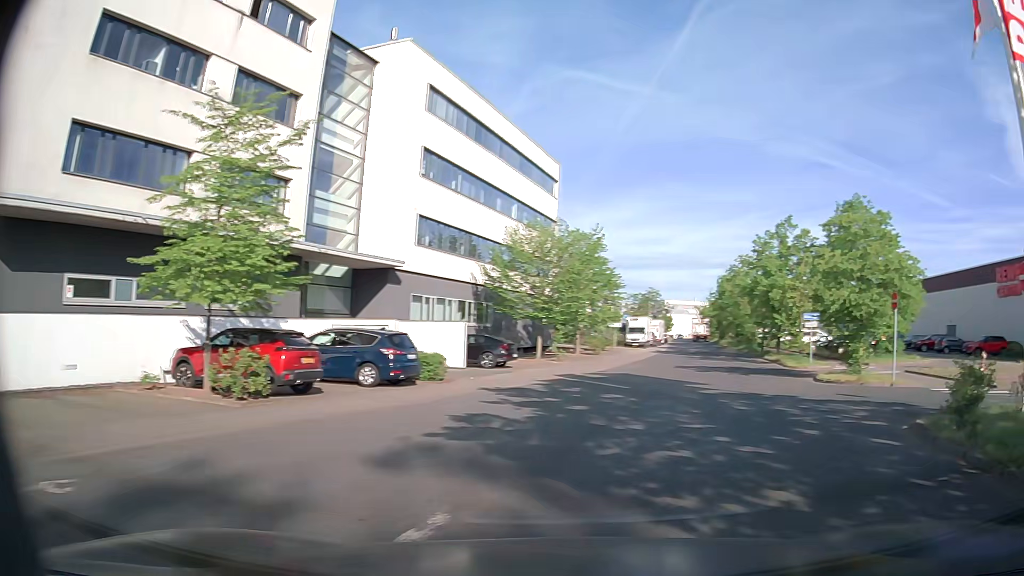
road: service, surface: asphalt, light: Day
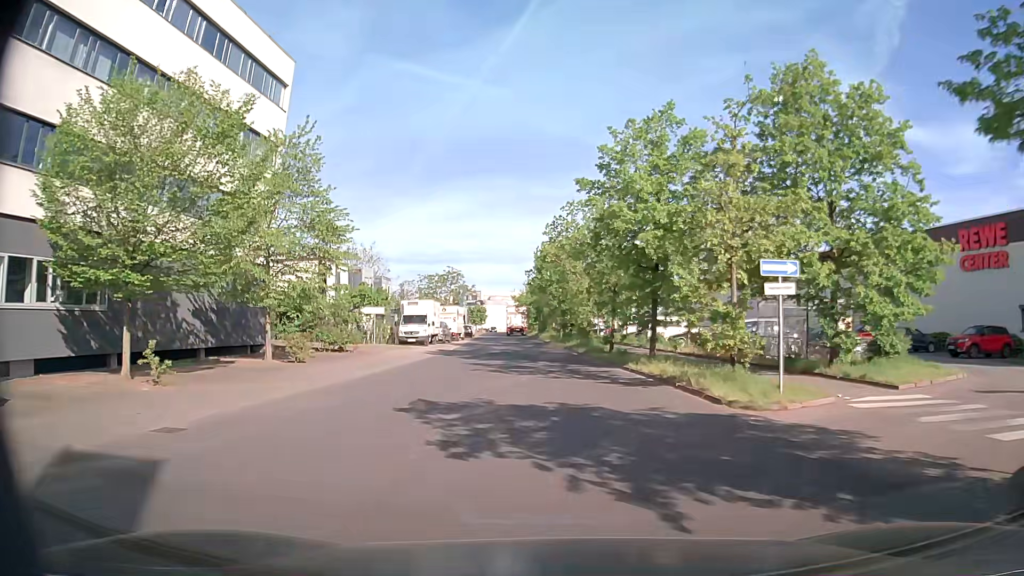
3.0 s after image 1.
(+5.6, +21.5) m; +17°
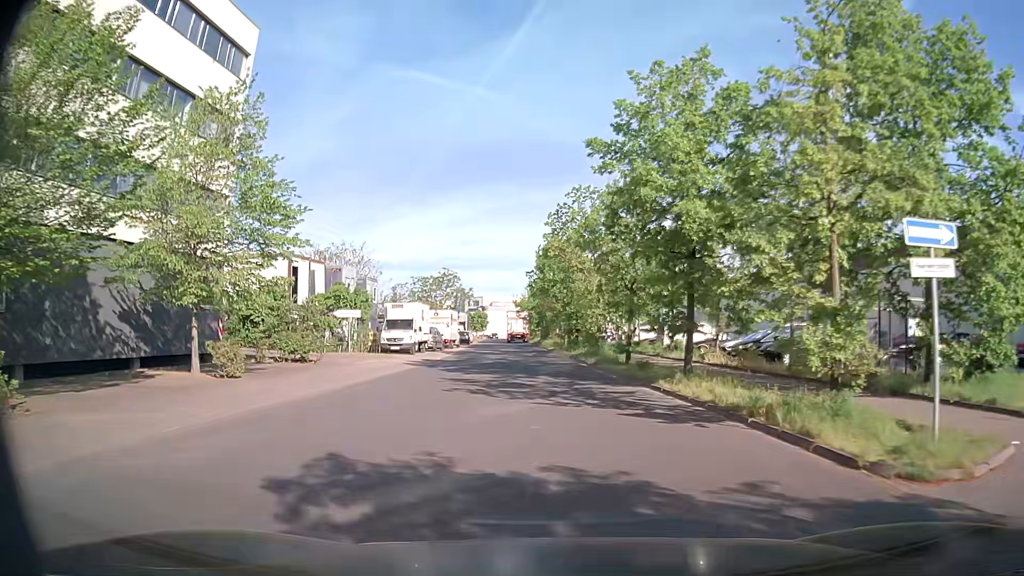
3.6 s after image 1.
(-0.1, +5.6) m; -1°
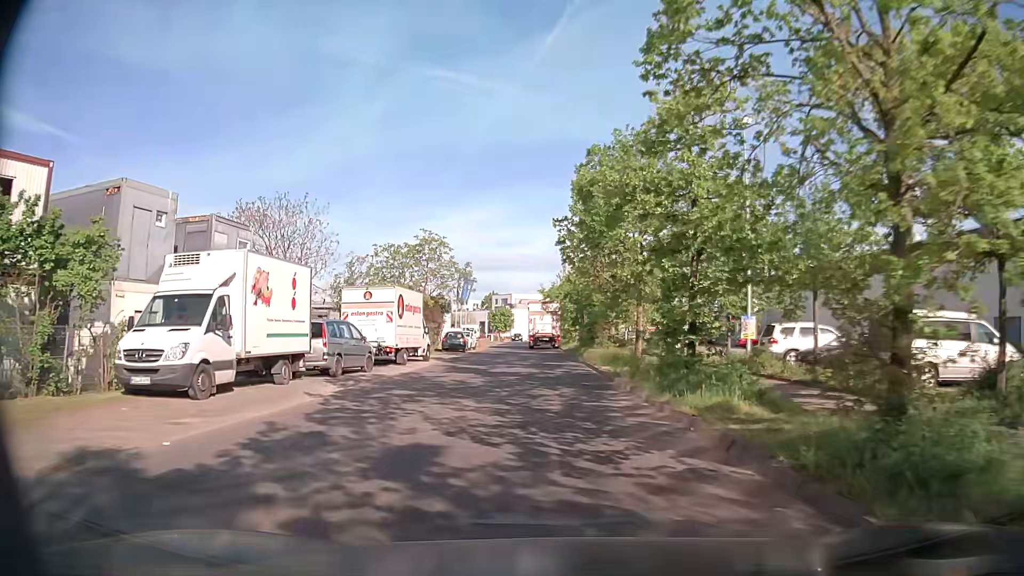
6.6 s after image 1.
(-0.7, +27.1) m; -4°
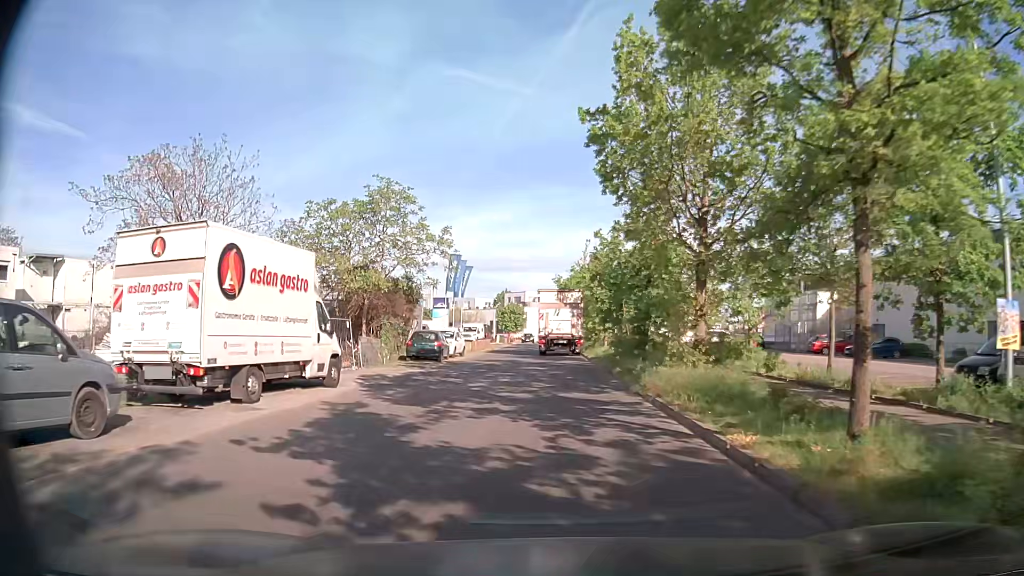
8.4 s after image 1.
(0.0, +15.5) m; -1°
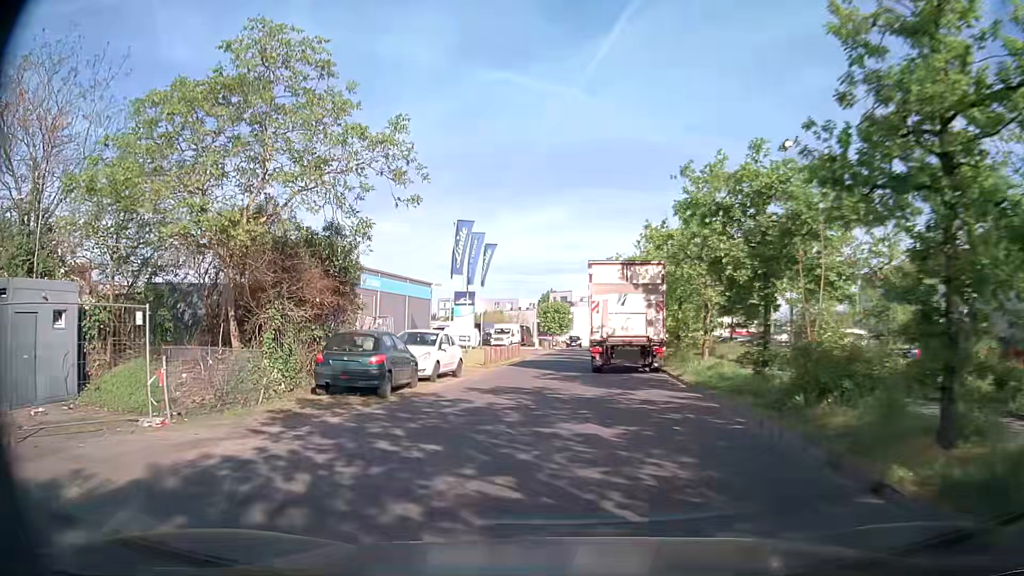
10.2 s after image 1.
(-0.4, +16.5) m; -3°
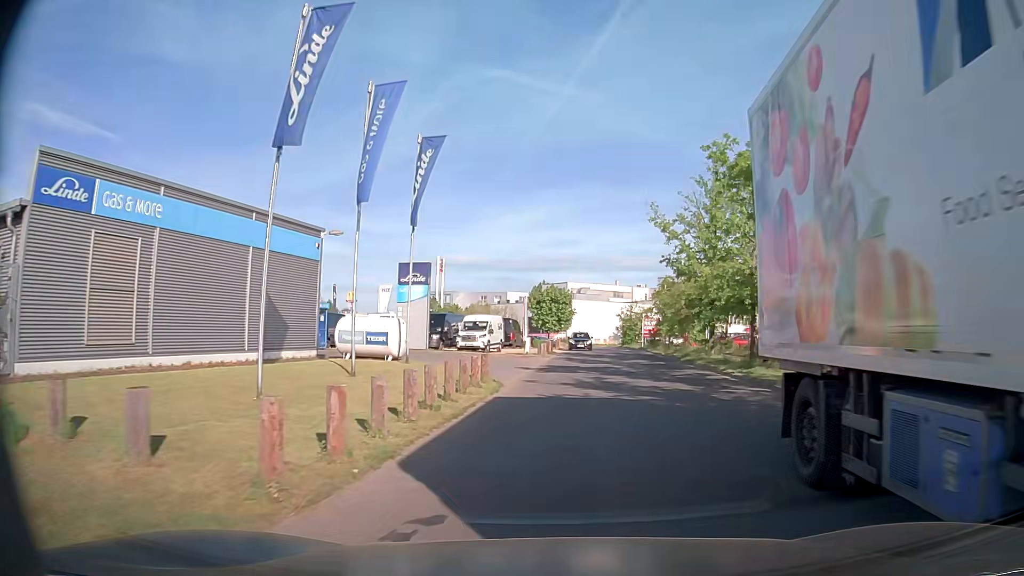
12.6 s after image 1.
(-1.1, +23.2) m; -1°
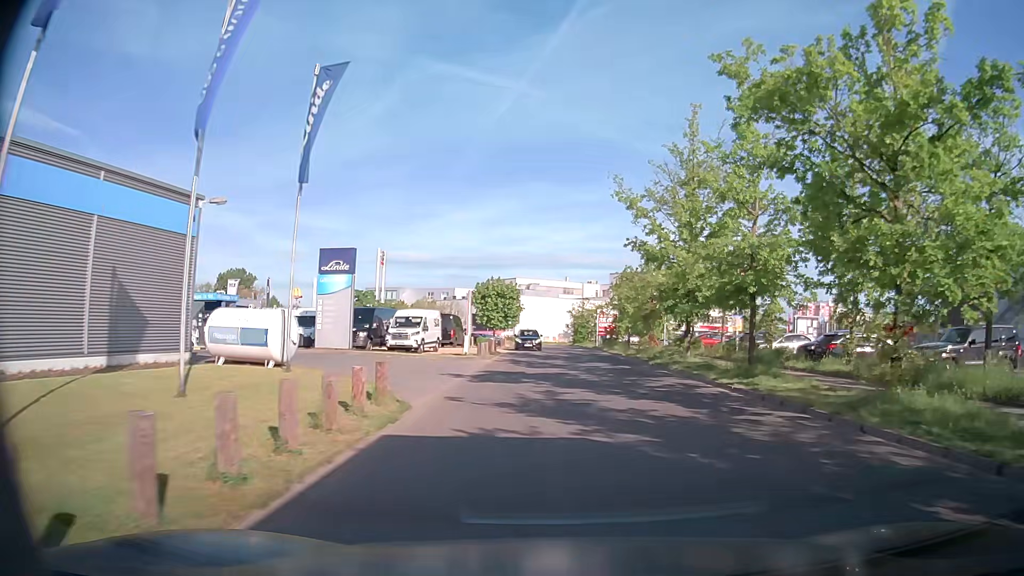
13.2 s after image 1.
(+0.2, +5.6) m; +3°
(+1, +10) (+2, +20) (+3, +30) (+3, +40) (+2, +50) (+2, +60) (-7, +64) (-16, +65) (-26, +67) (-36, +68) m
